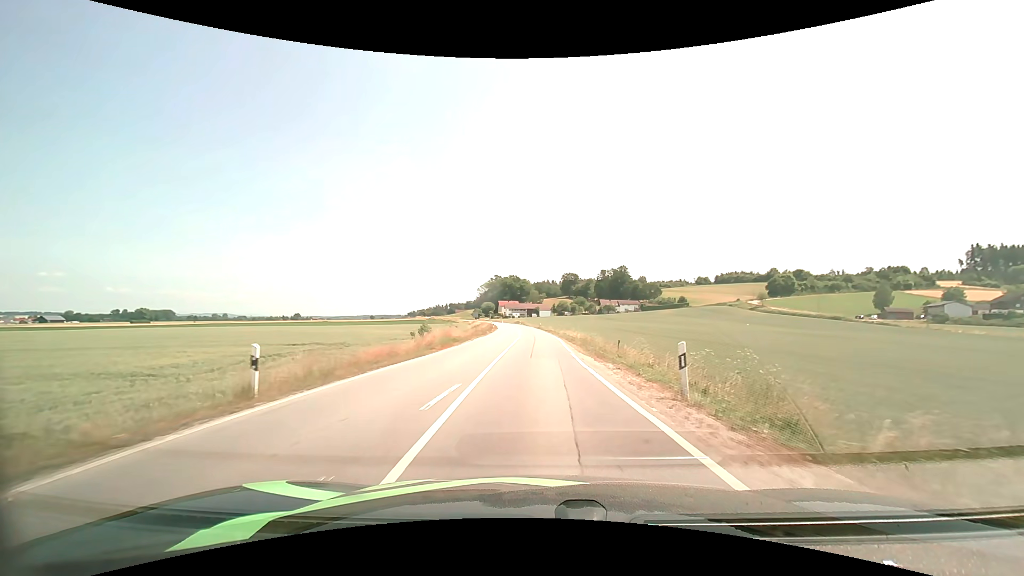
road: secondary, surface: asphalt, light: Day
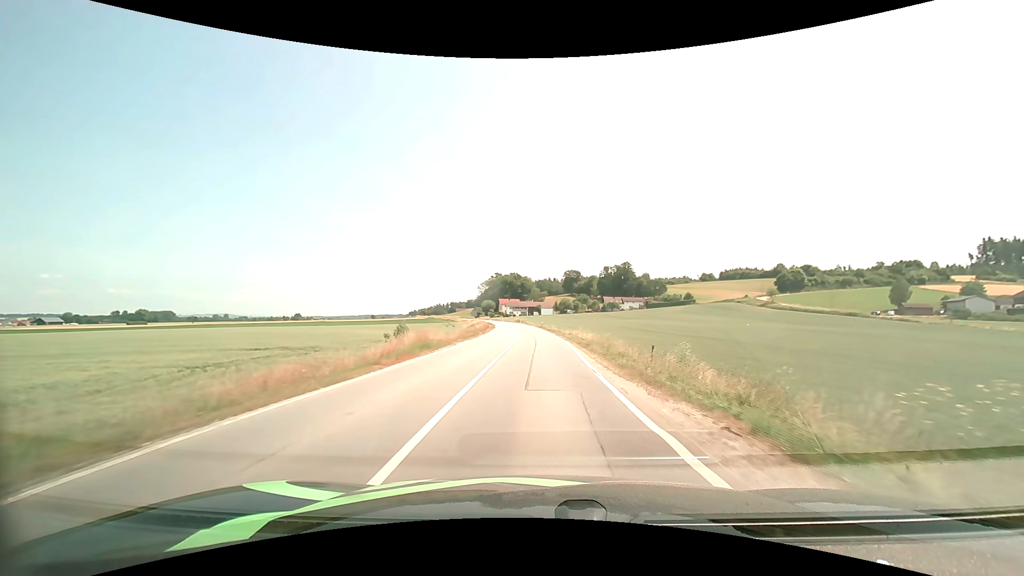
(0.0, +8.5) m; 0°
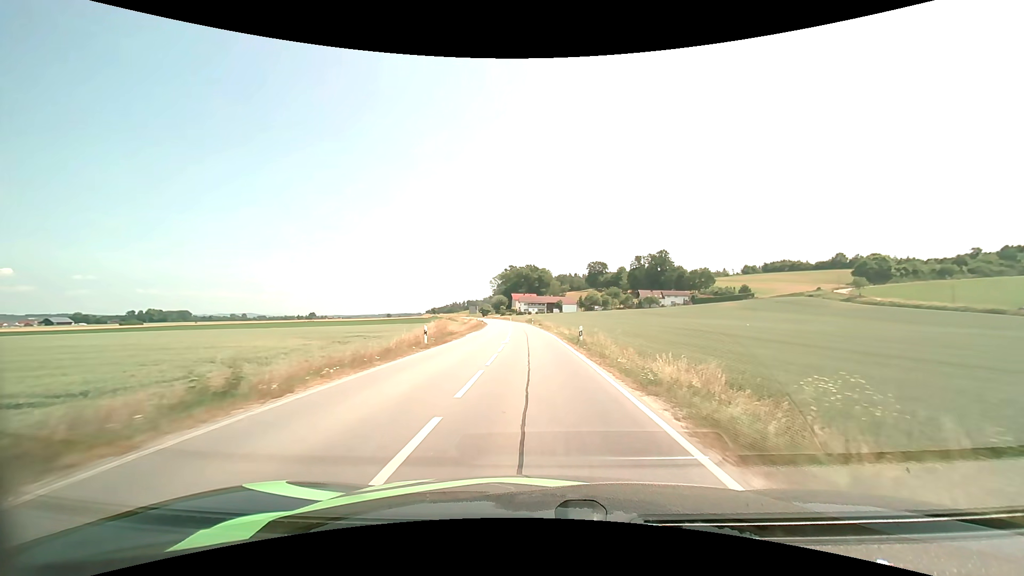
(-0.5, +47.6) m; -2°
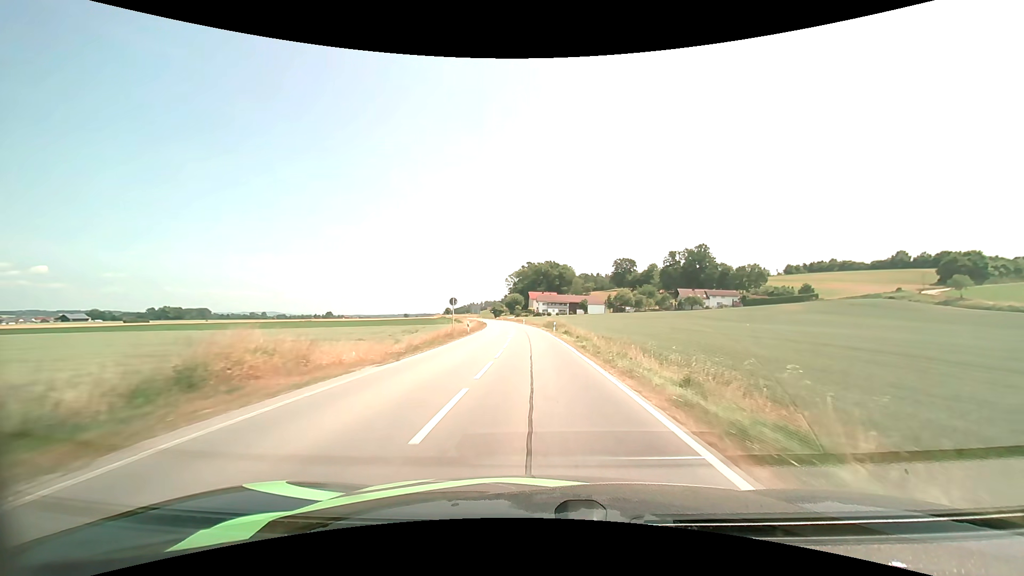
(-0.5, +31.2) m; -2°
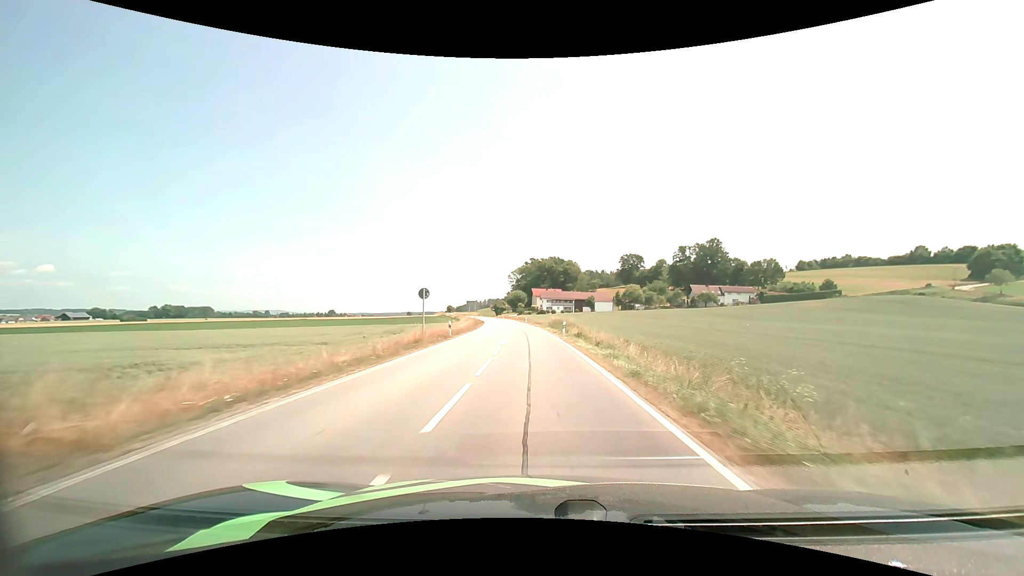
(0.0, +10.7) m; 0°
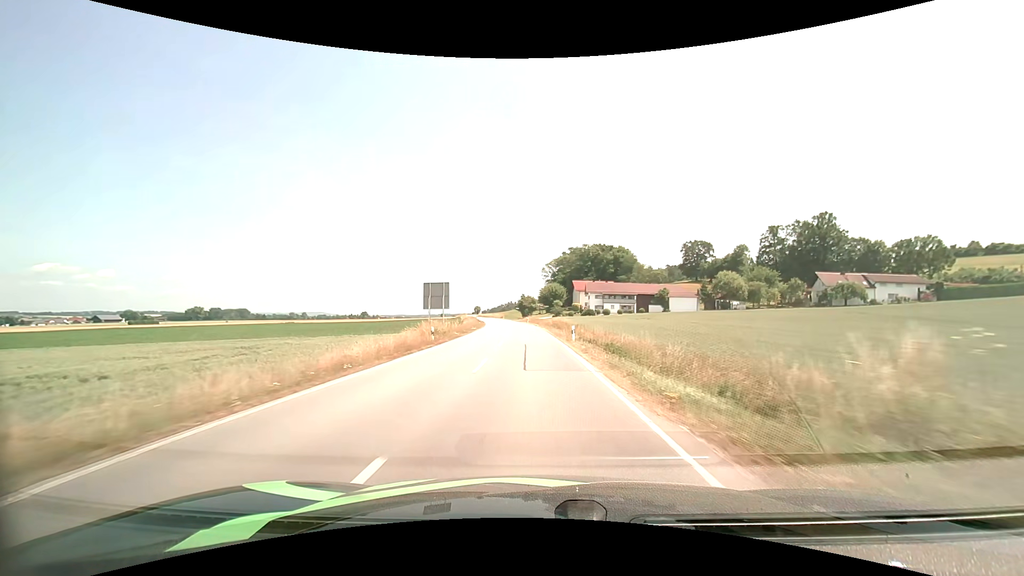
(-1.9, +55.8) m; -4°
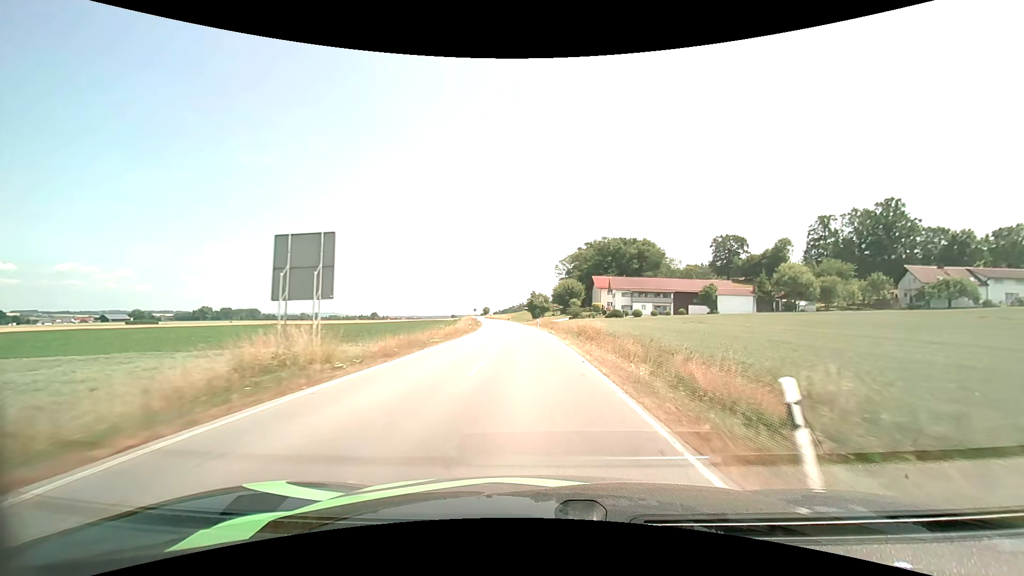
(-0.3, +23.0) m; -1°
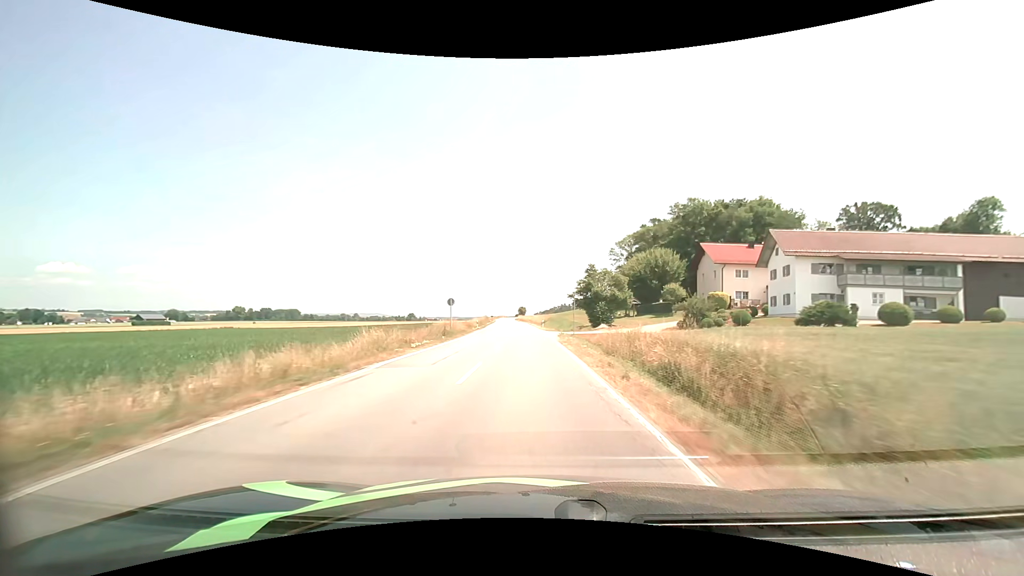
(-2.1, +59.2) m; -5°
(0, +10) (0, +20) (-1, +30) (-1, +40) (-2, +50) (-2, +60) (-3, +70) (-3, +80) (-4, +90) (-4, +100) m
